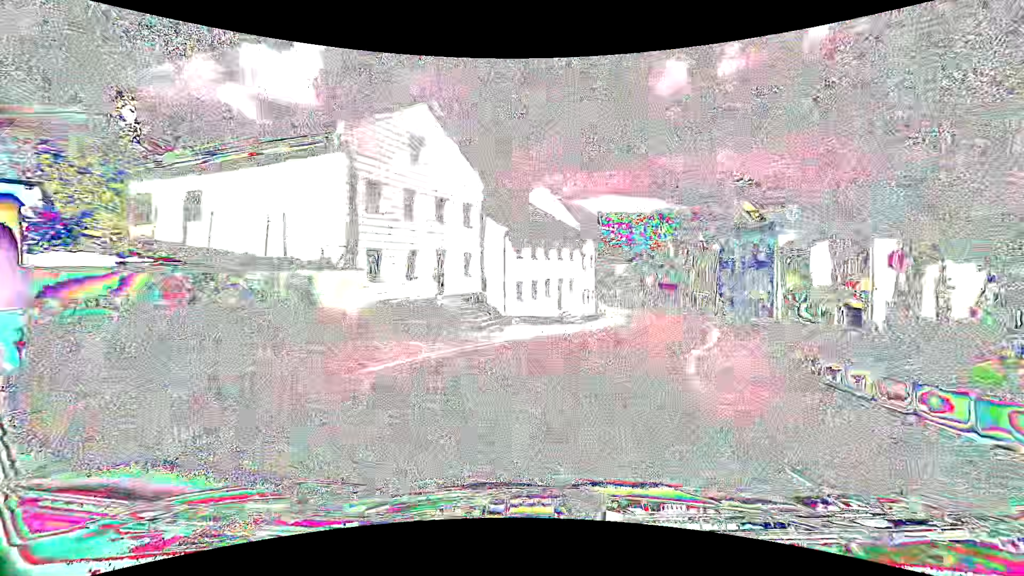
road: tertiary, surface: asphalt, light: Day
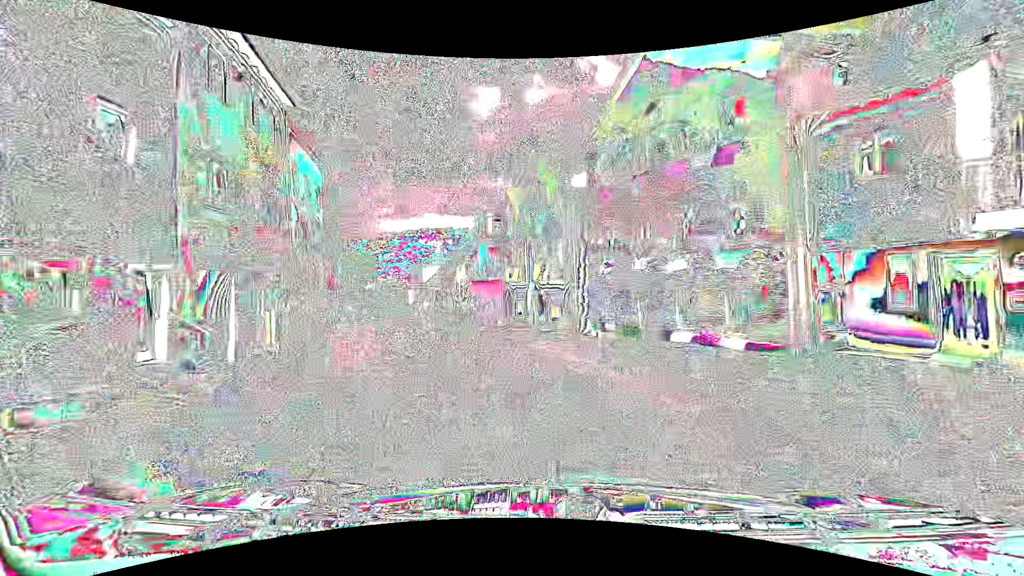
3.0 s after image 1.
(+7.4, +31.1) m; +19°
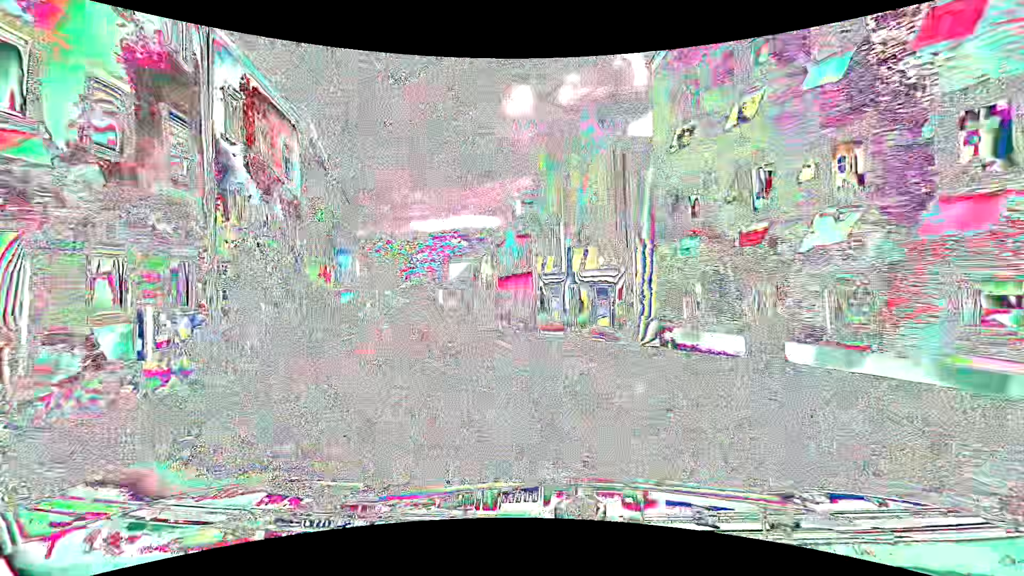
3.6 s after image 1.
(-0.3, +6.5) m; -4°
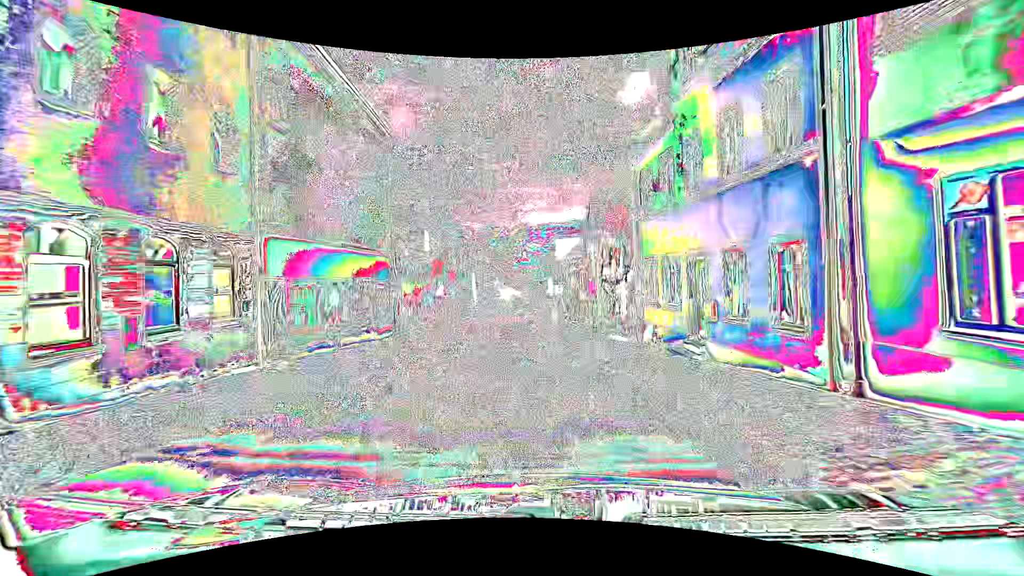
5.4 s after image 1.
(-2.5, +19.5) m; -13°
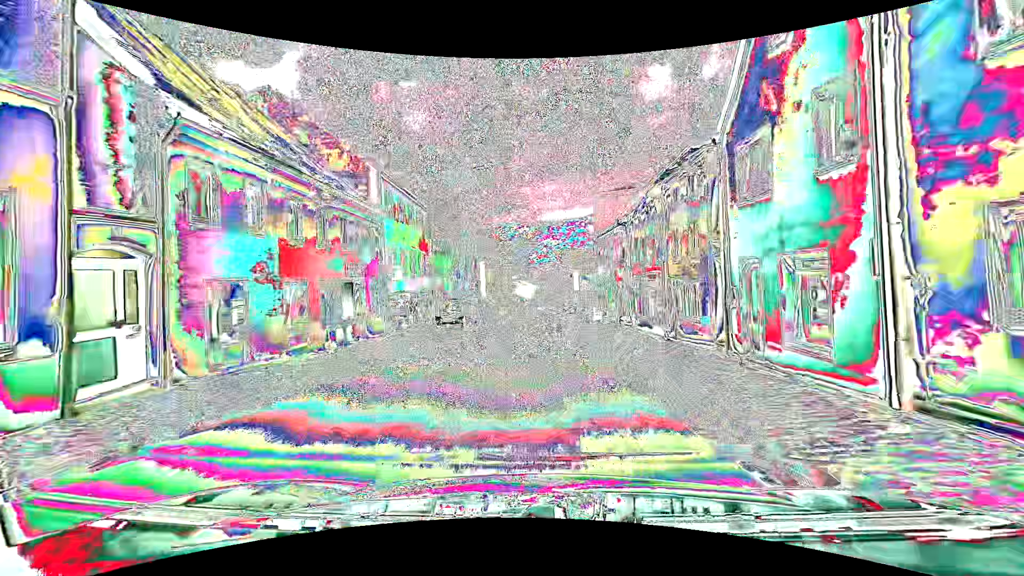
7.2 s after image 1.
(-0.9, +19.7) m; -3°
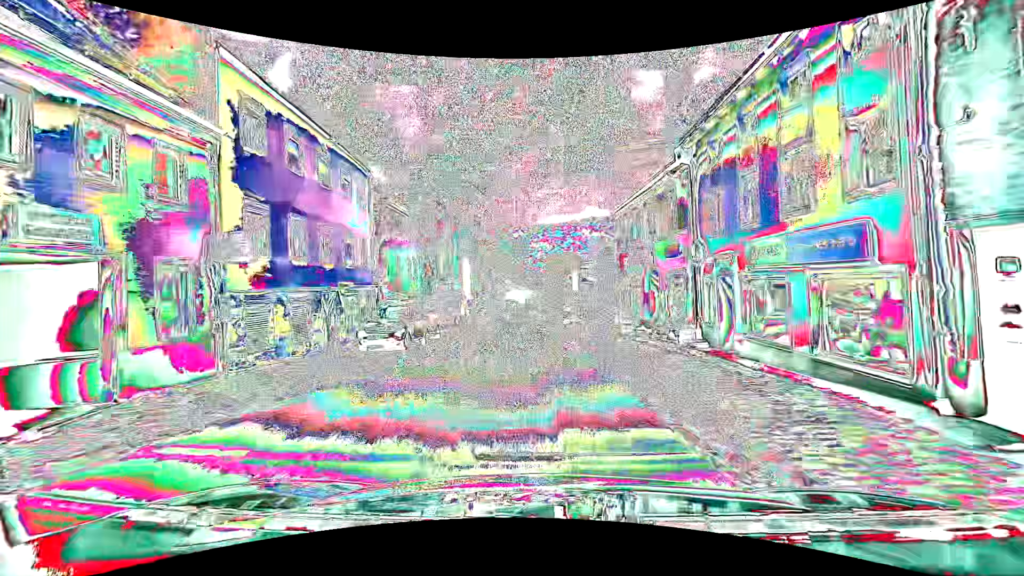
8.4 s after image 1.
(+0.1, +12.3) m; +1°
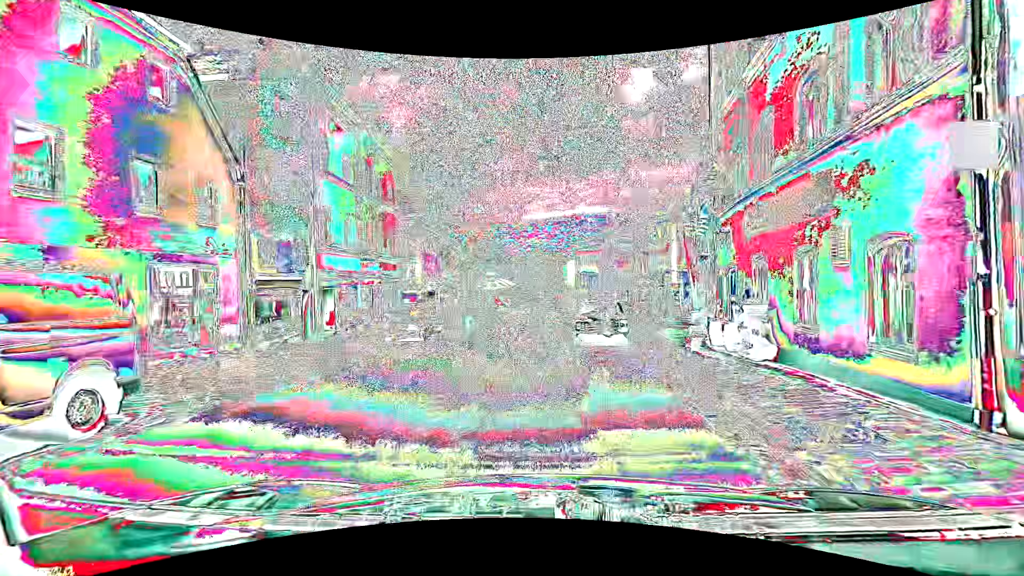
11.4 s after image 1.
(+0.2, +21.7) m; +2°
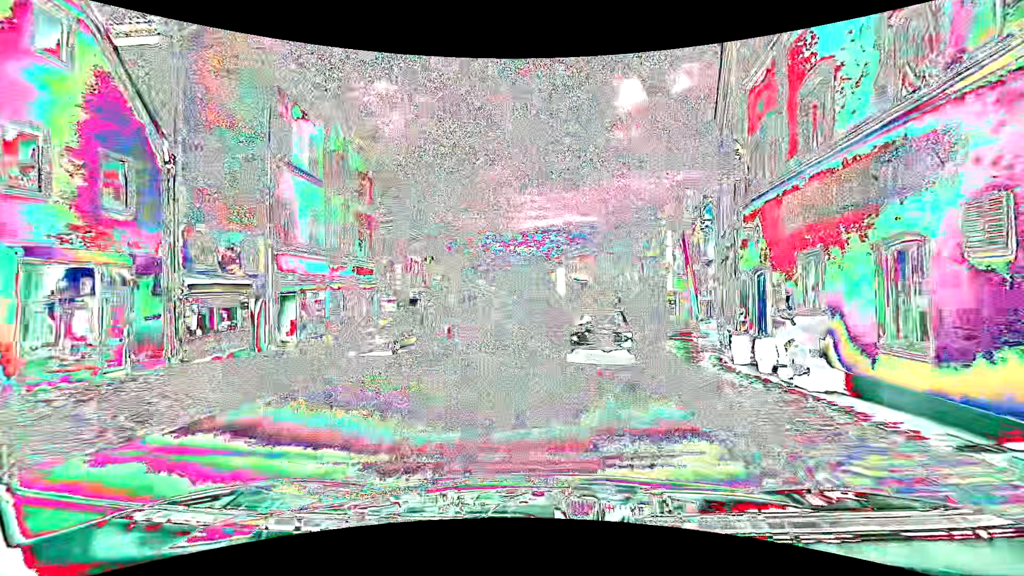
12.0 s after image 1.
(0.0, +2.5) m; -1°
